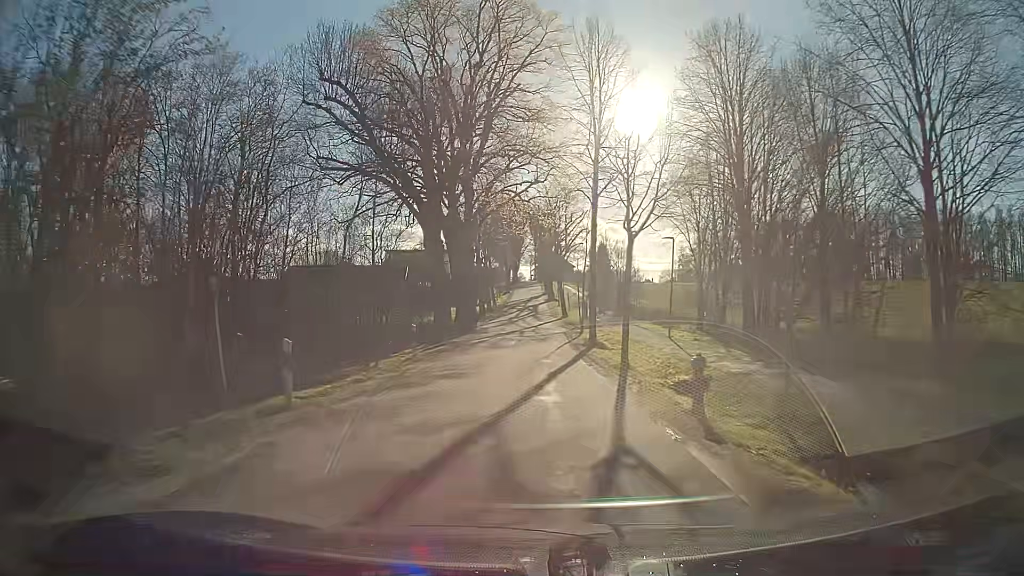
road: secondary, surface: asphalt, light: Day
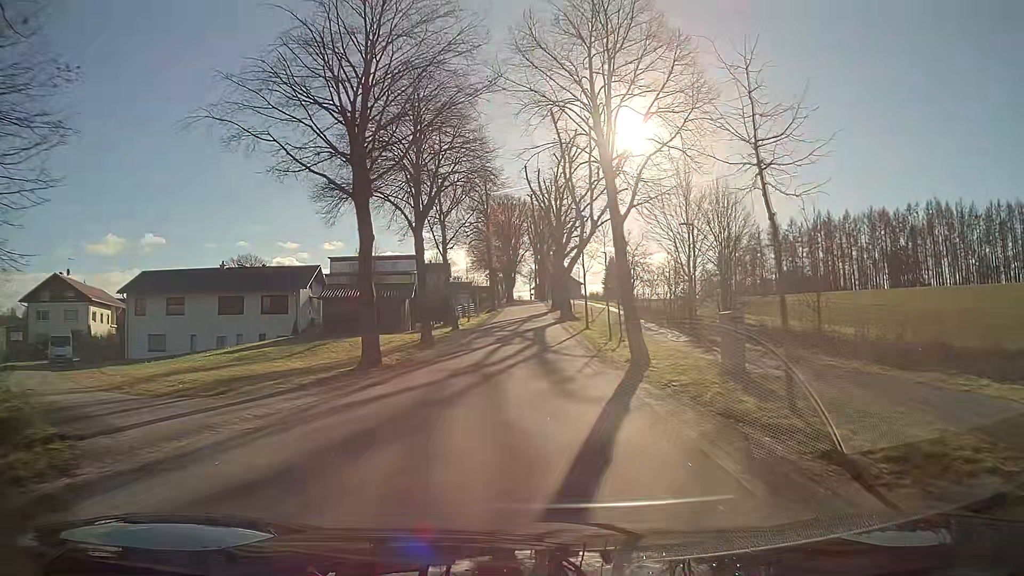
(0.0, +40.3) m; 0°
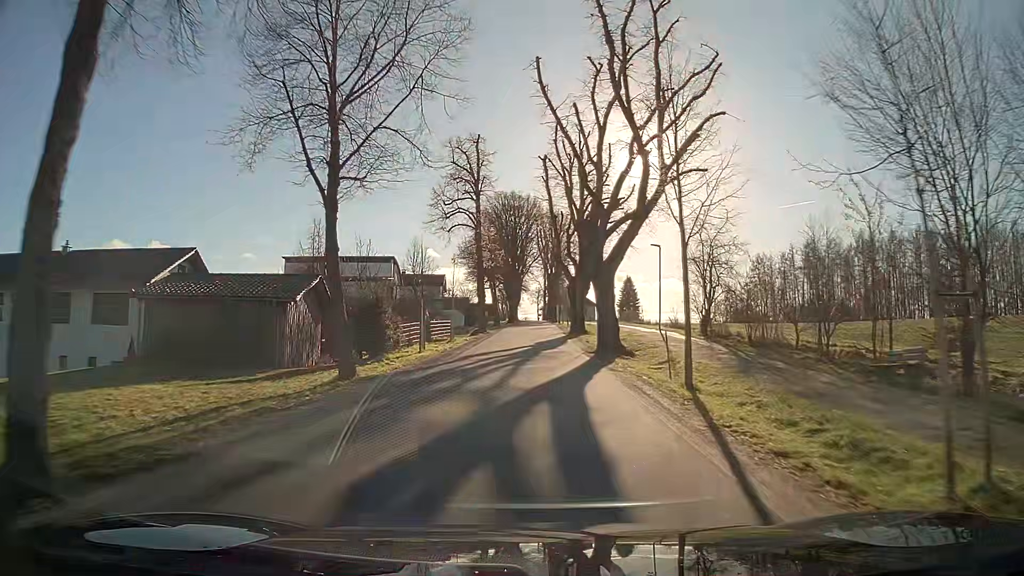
(-0.1, +23.6) m; 0°
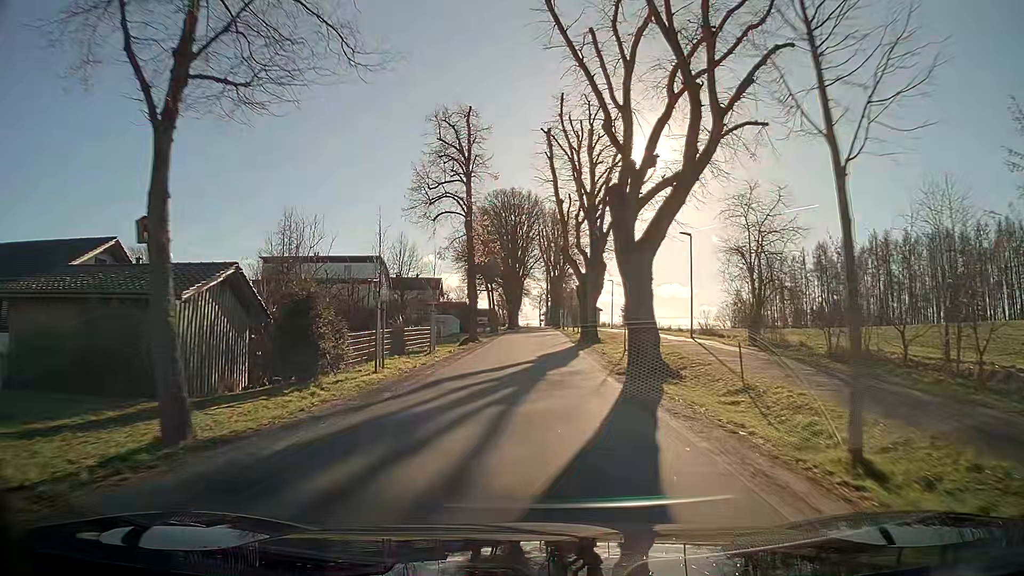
(0.0, +7.7) m; 0°
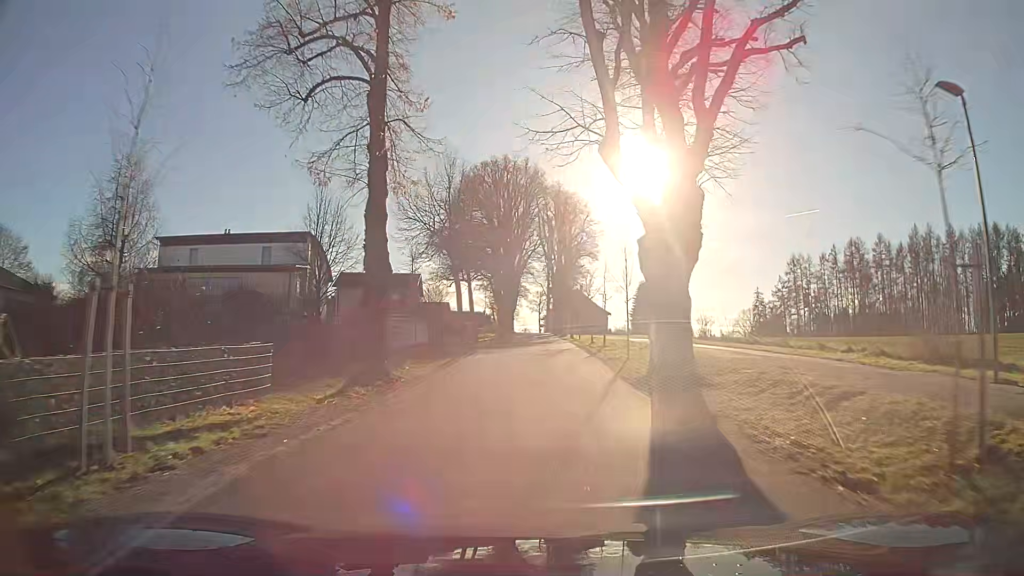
(0.0, +22.9) m; 0°
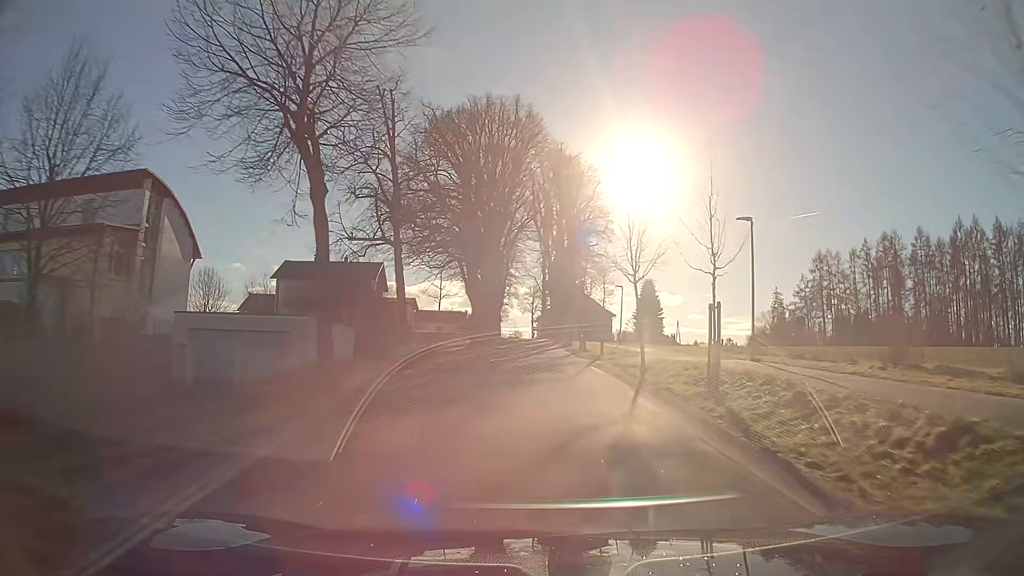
(+0.1, +22.6) m; +1°
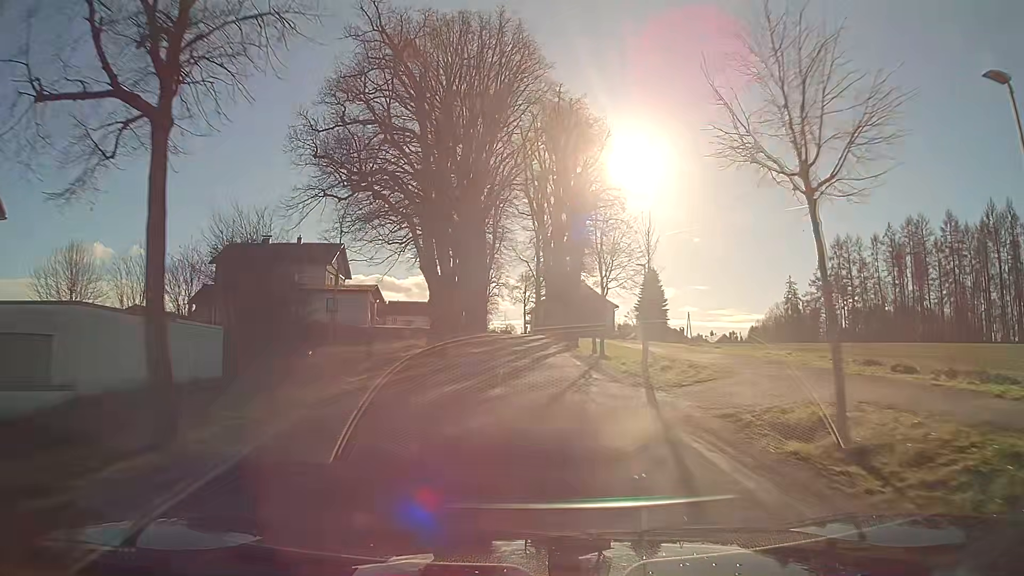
(+0.1, +15.0) m; 0°
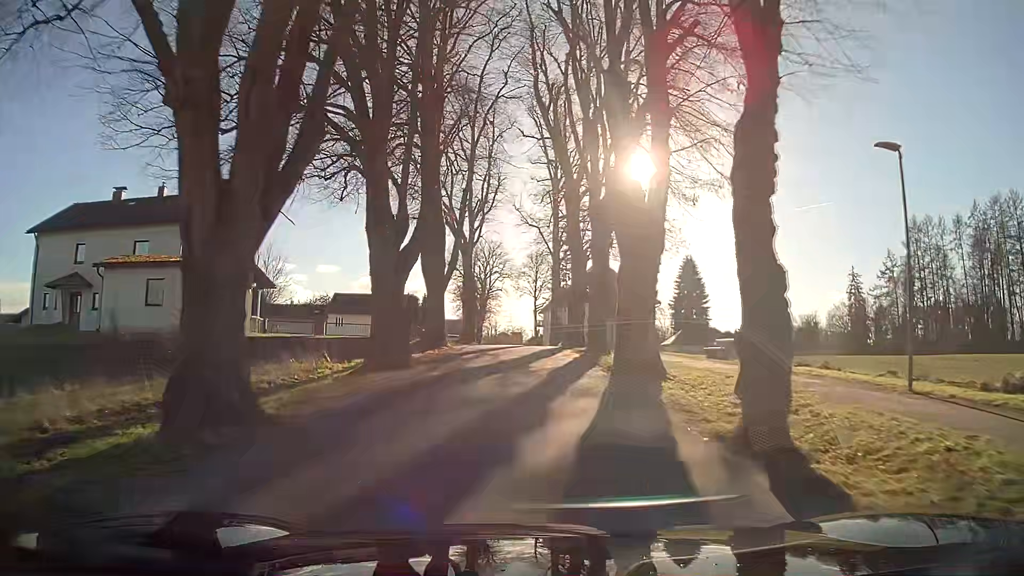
(-0.1, +30.1) m; 0°
